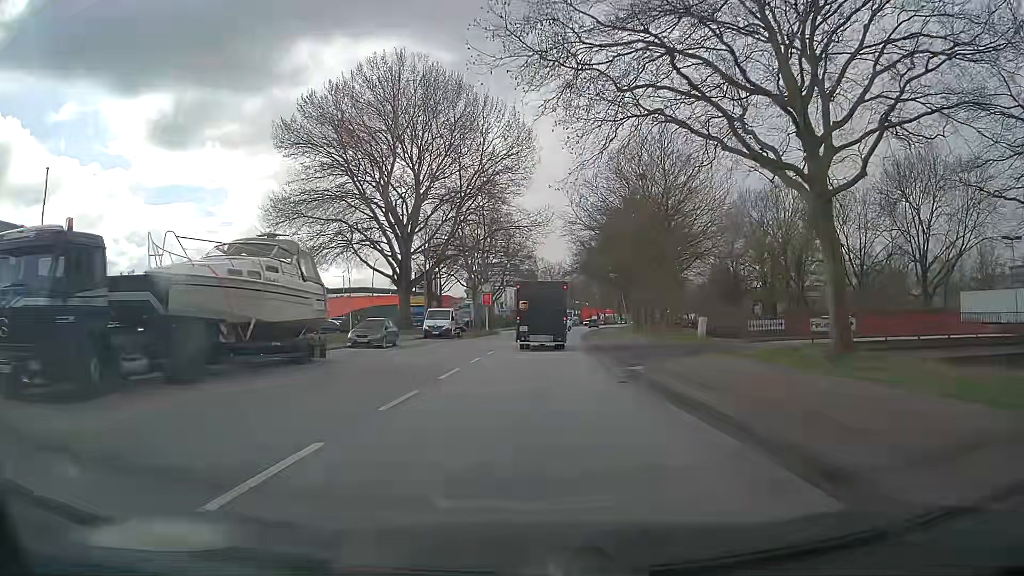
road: secondary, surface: asphalt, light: Day
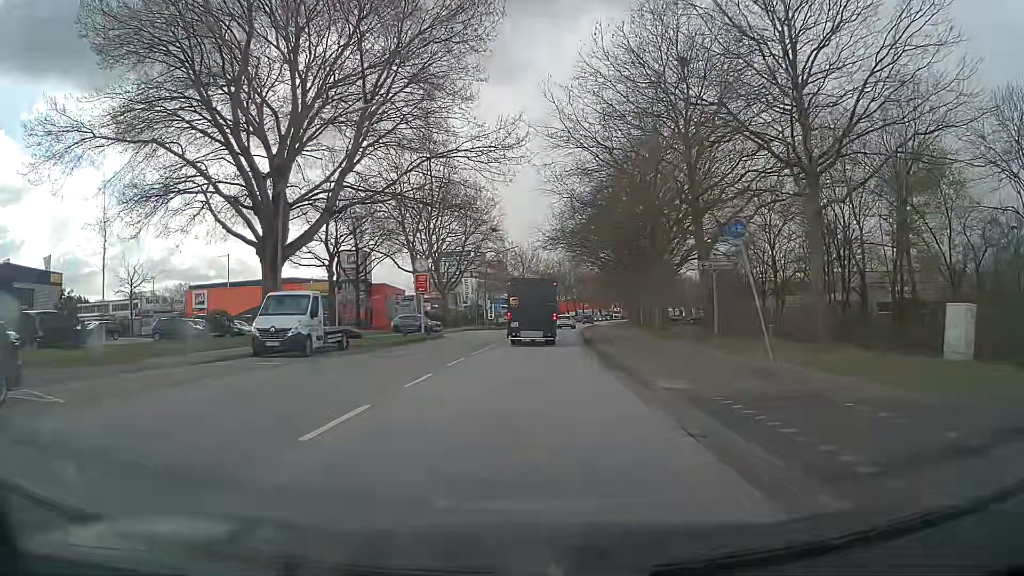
(+0.6, +27.1) m; +3°
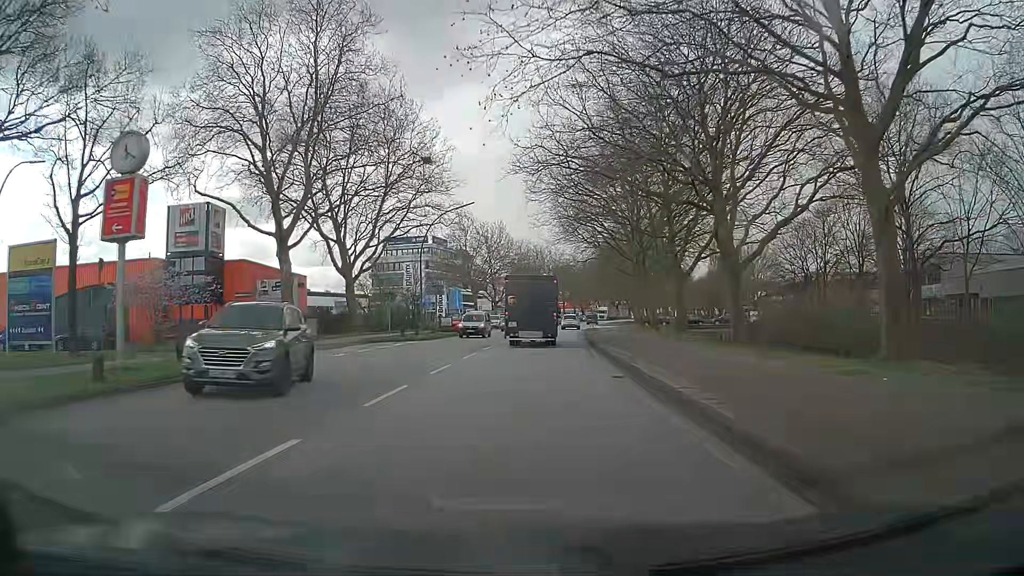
(+0.7, +33.0) m; +2°
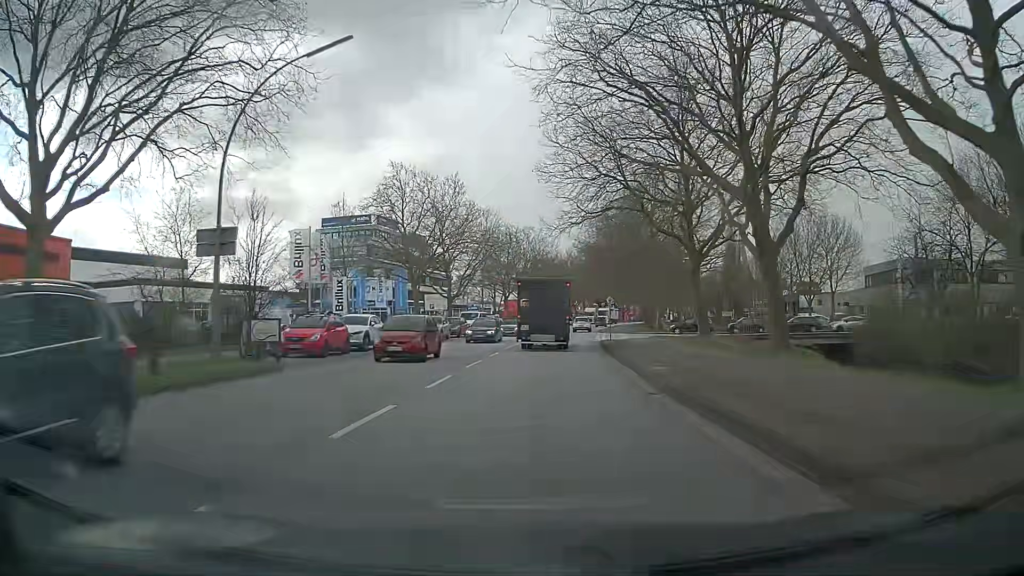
(+0.3, +33.0) m; +1°
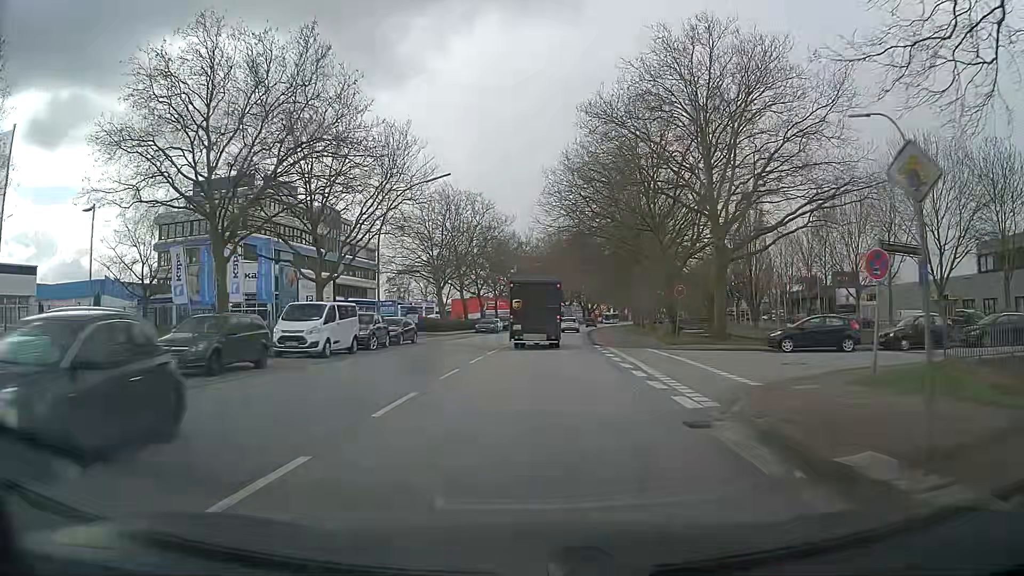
(+1.2, +34.1) m; +4°
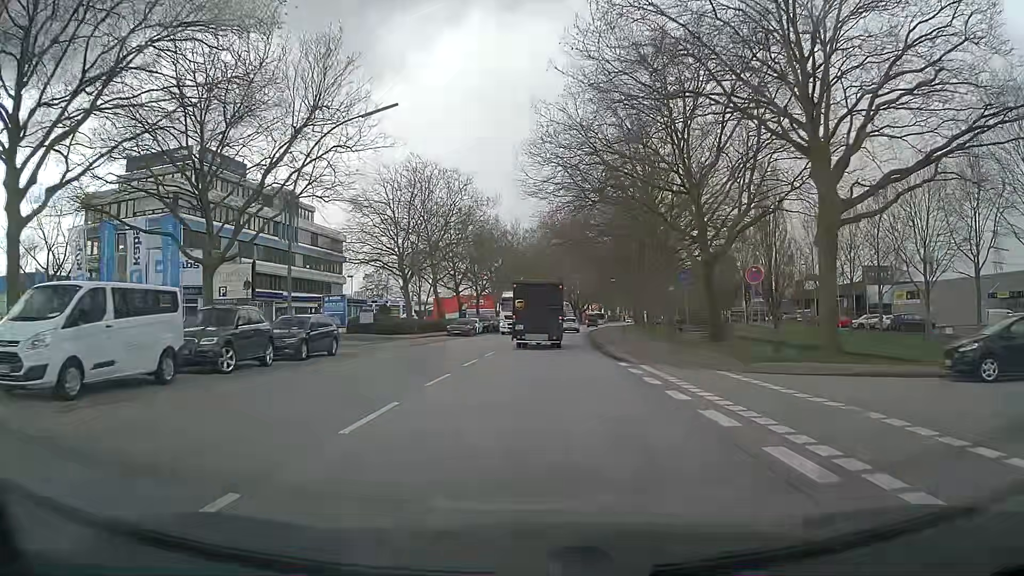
(+0.2, +13.7) m; +1°
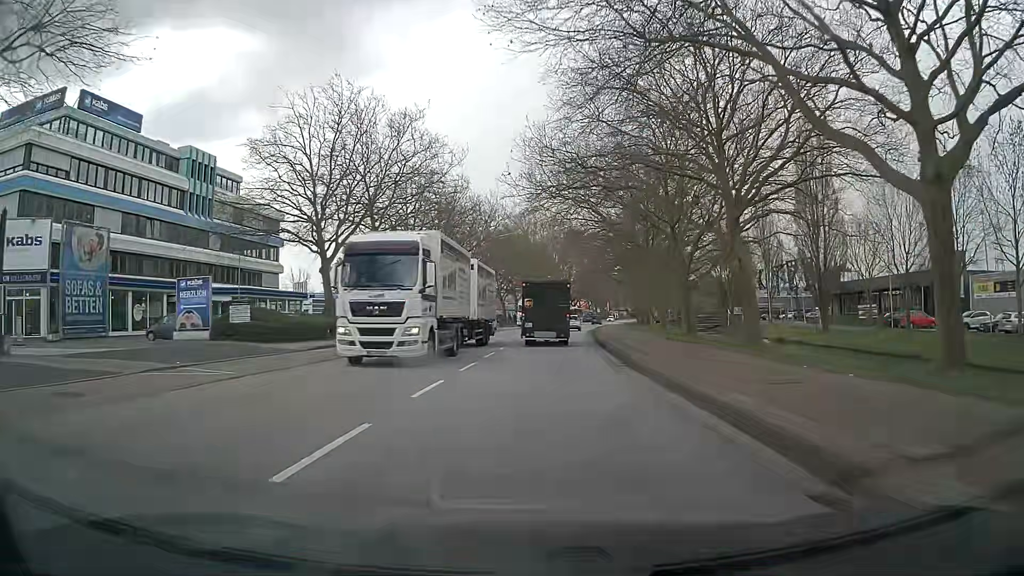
(+0.4, +20.5) m; +1°
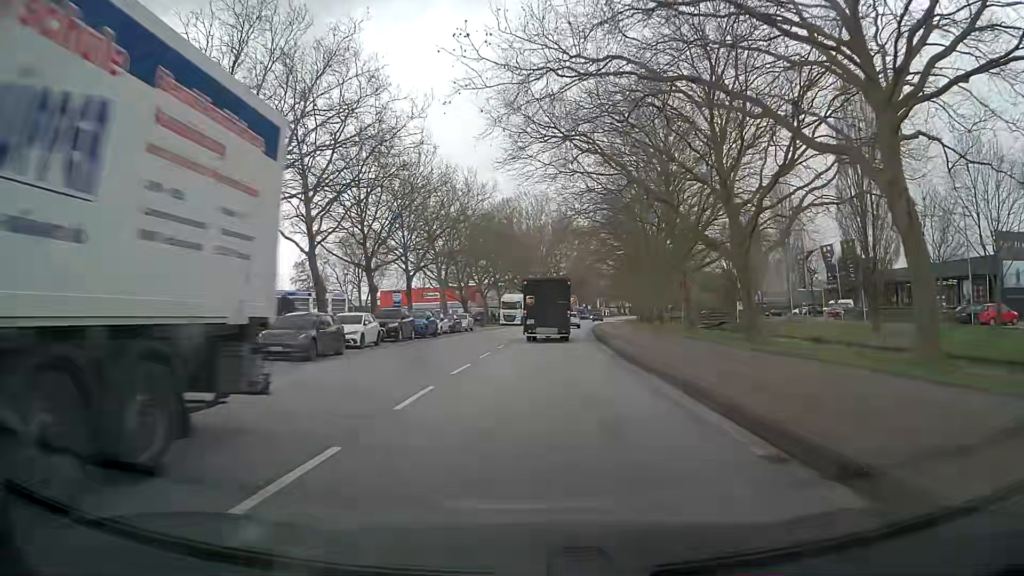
(+0.2, +13.7) m; +1°
(0, +10) (0, +20) (+1, +30) (+1, +40) (+2, +50) (+3, +60) (+4, +70) (+5, +80) (+6, +90) (+7, +100) m
